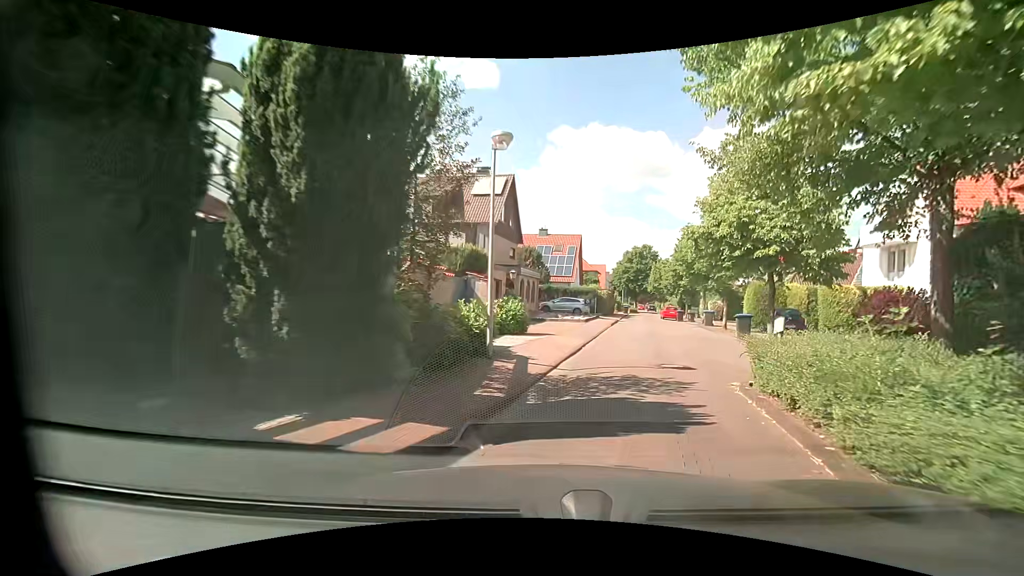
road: residential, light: Day
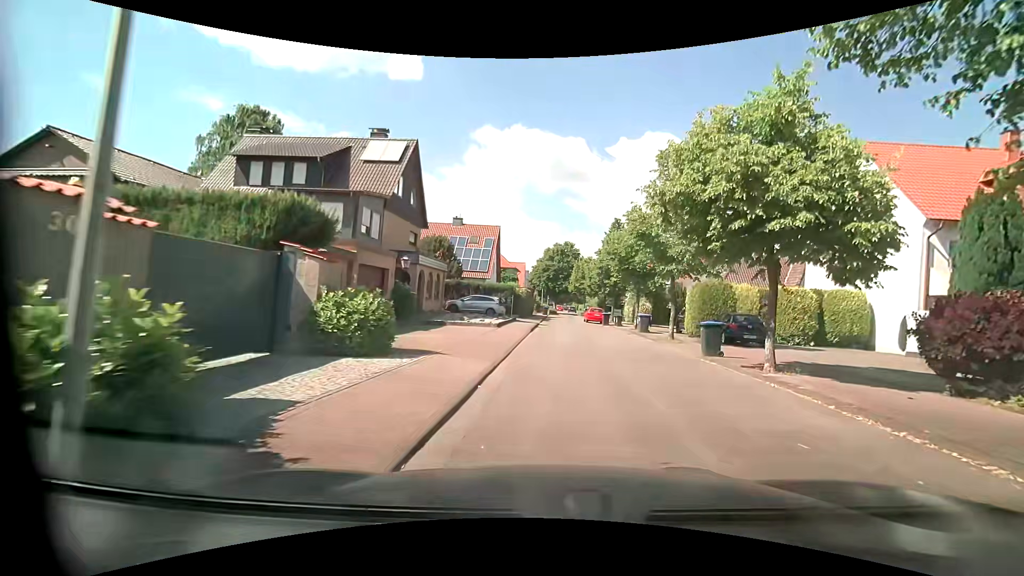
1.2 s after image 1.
(+0.6, +7.4) m; +9°
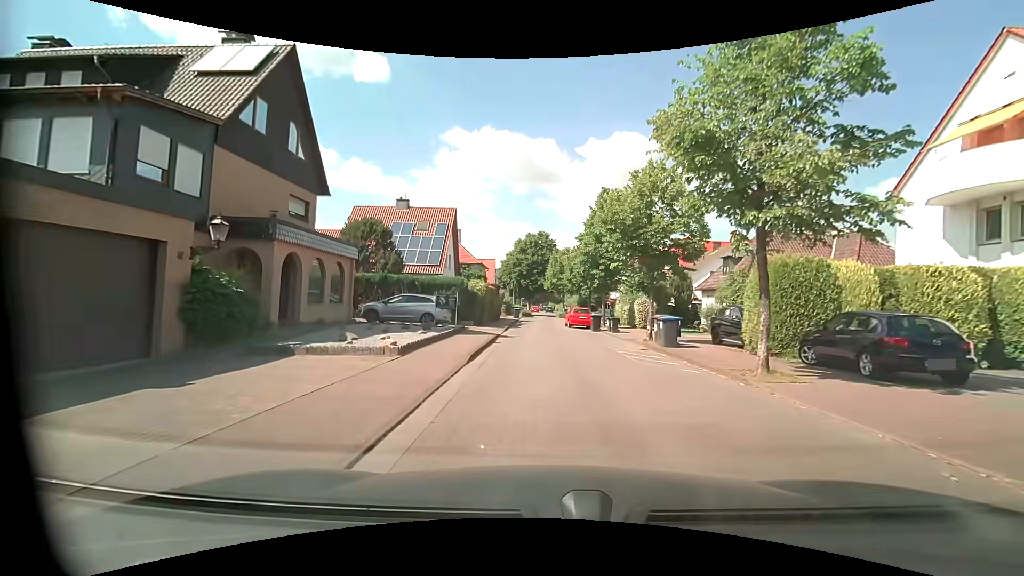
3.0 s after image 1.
(+0.6, +11.9) m; +2°
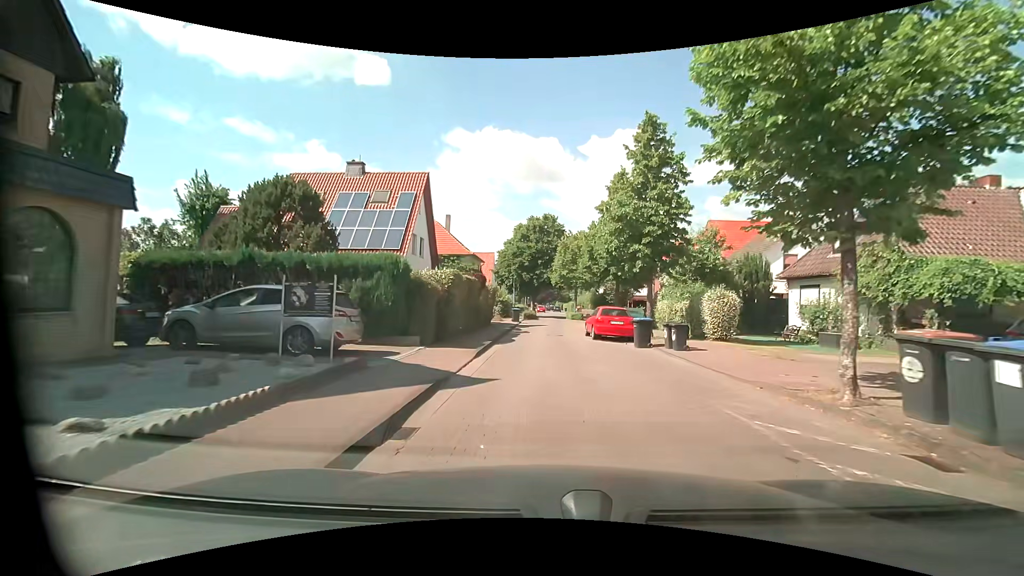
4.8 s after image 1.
(0.0, +12.9) m; 0°
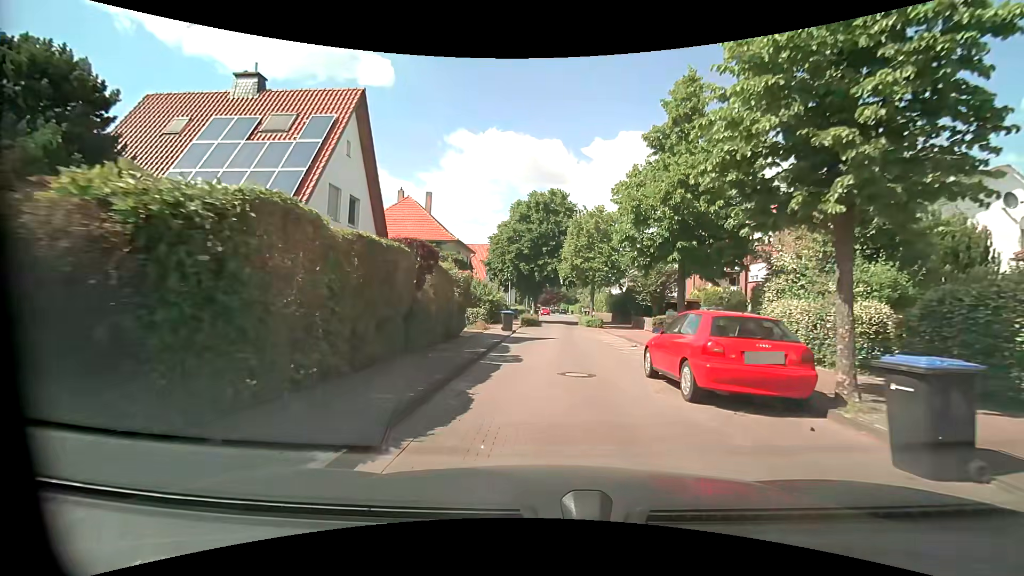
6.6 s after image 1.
(-0.1, +13.1) m; -1°
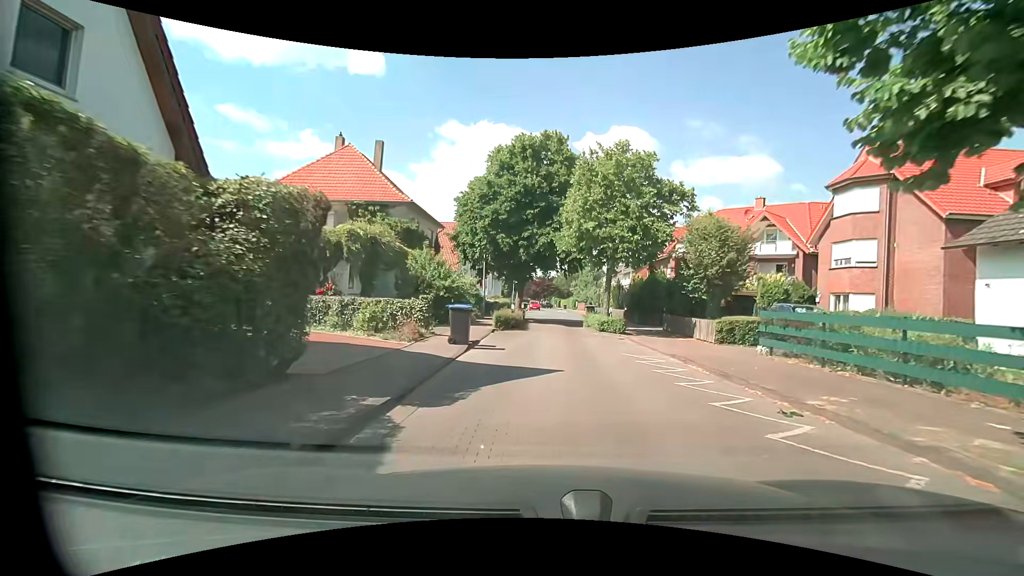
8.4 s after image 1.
(+0.2, +13.1) m; +2°
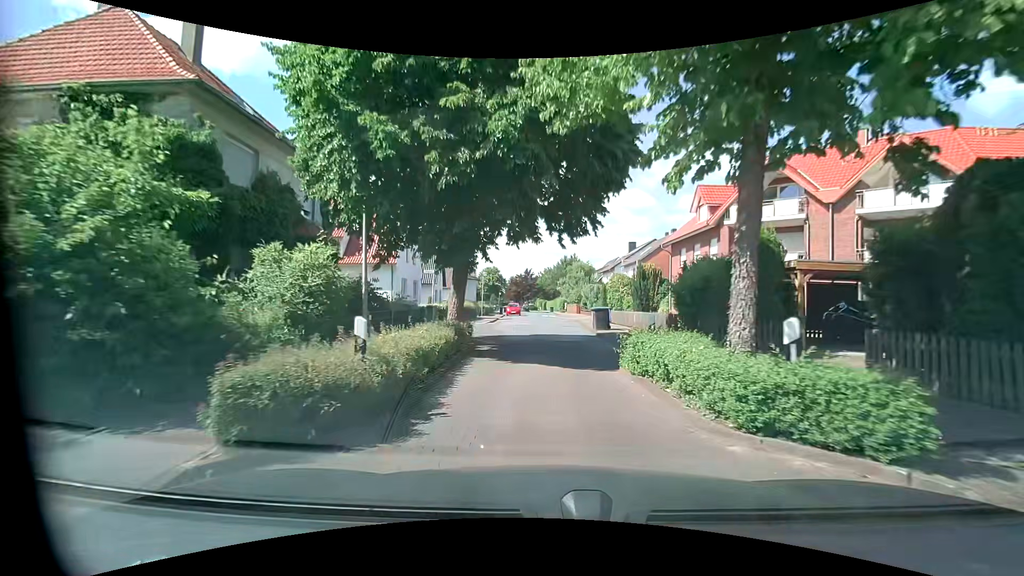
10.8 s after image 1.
(+0.3, +17.7) m; +1°
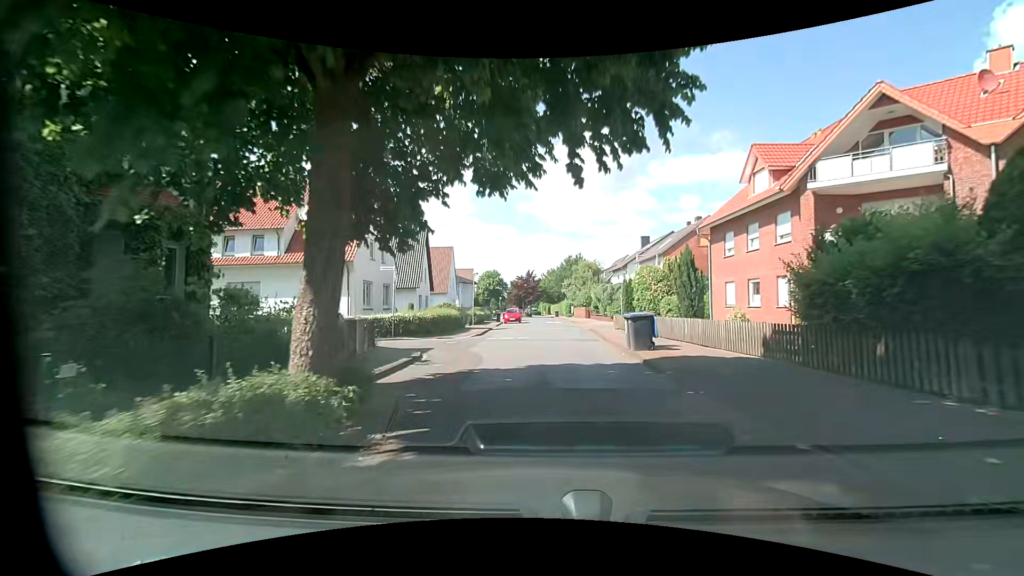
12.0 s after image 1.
(0.0, +8.7) m; +2°
